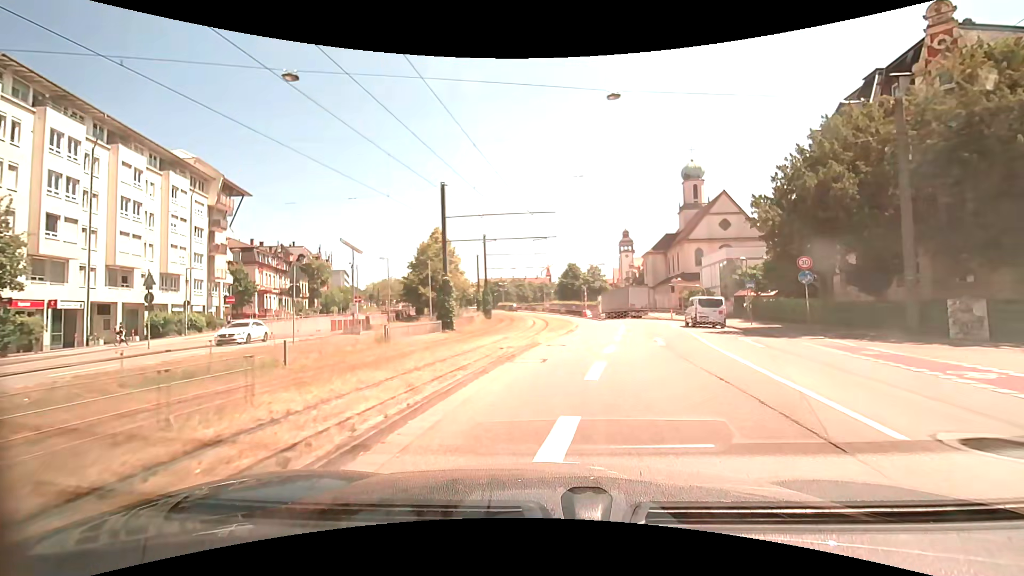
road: primary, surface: asphalt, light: Day
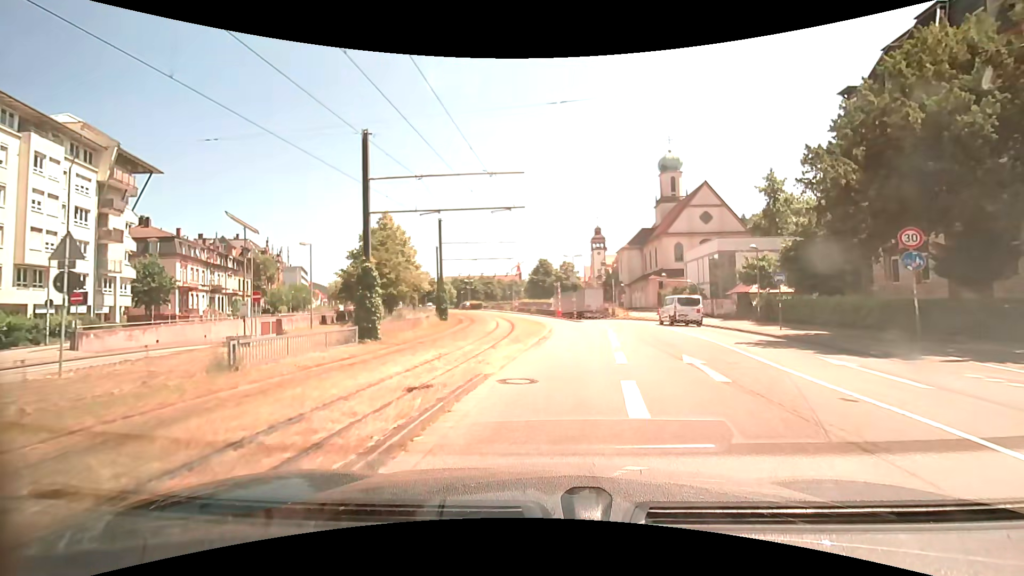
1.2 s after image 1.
(+0.1, +8.9) m; +2°
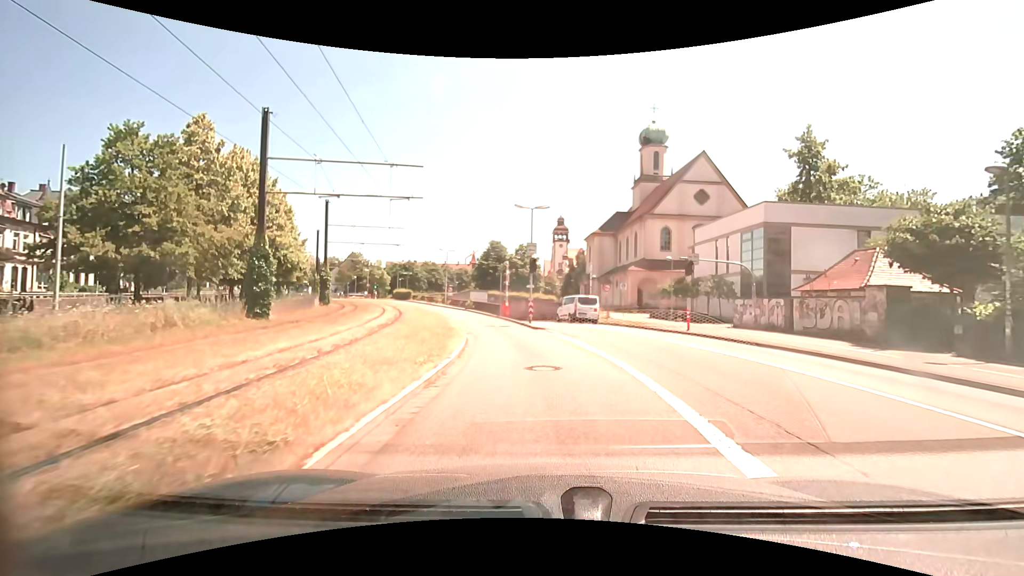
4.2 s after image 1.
(+1.3, +22.5) m; +5°
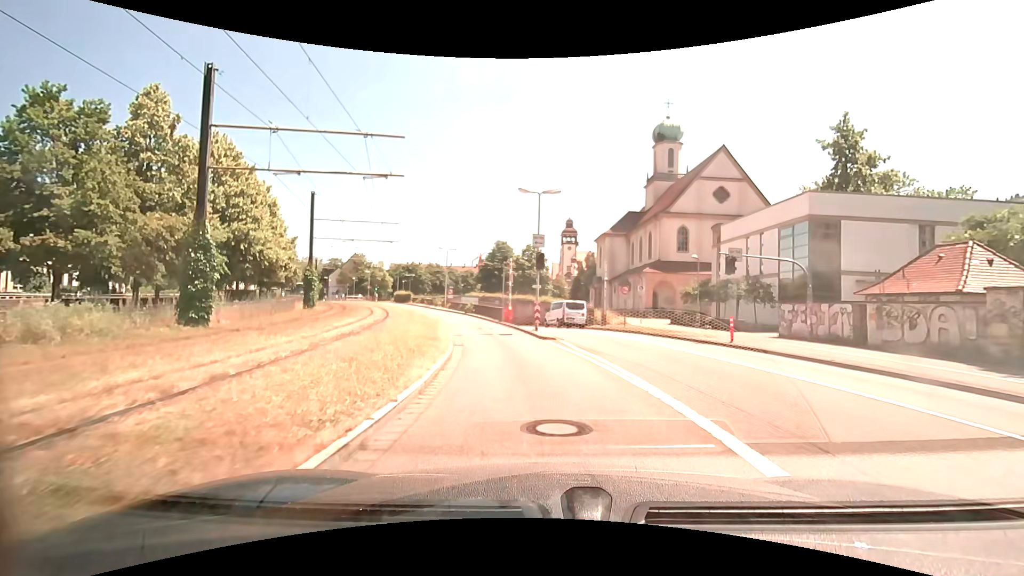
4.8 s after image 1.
(0.0, +4.5) m; -1°
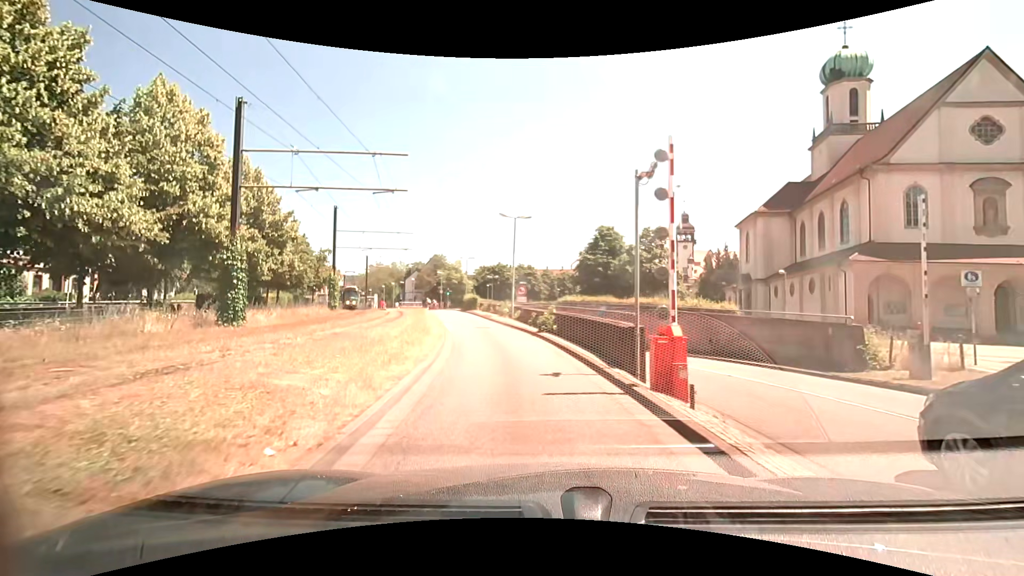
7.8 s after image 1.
(-2.1, +22.2) m; -12°
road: secondary
(0, +10) (-2, +20) (-4, +30) (-6, +39) (-9, +49) (-11, +59) (-14, +68) (-17, +78) (-21, +87) (-26, +96) m
